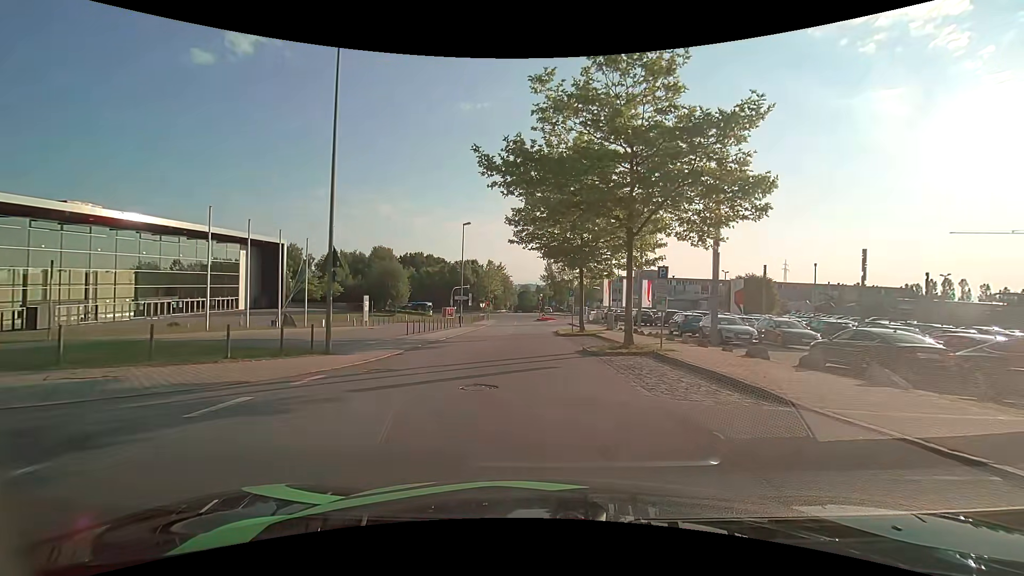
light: Day
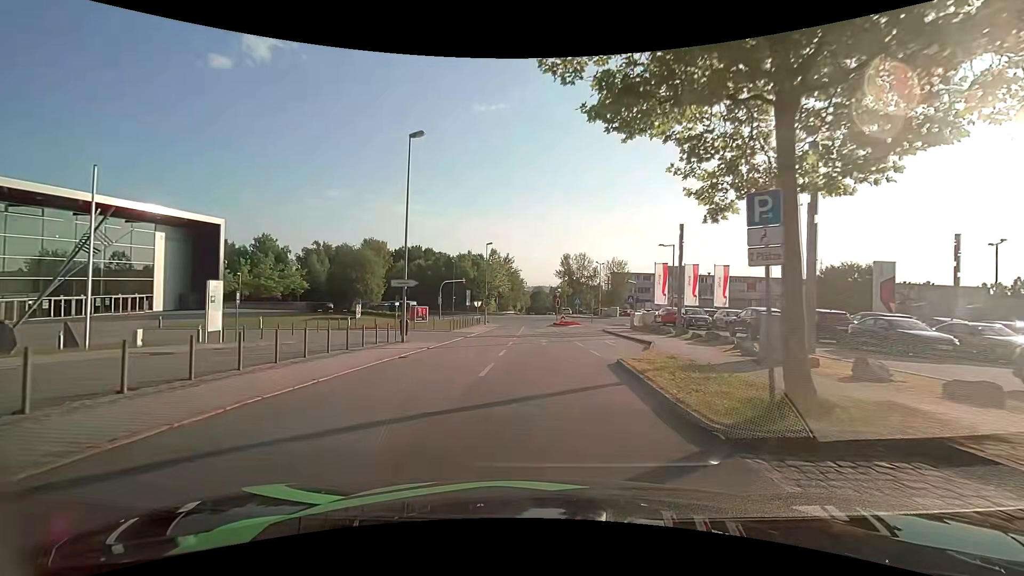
(-0.3, +24.8) m; -2°
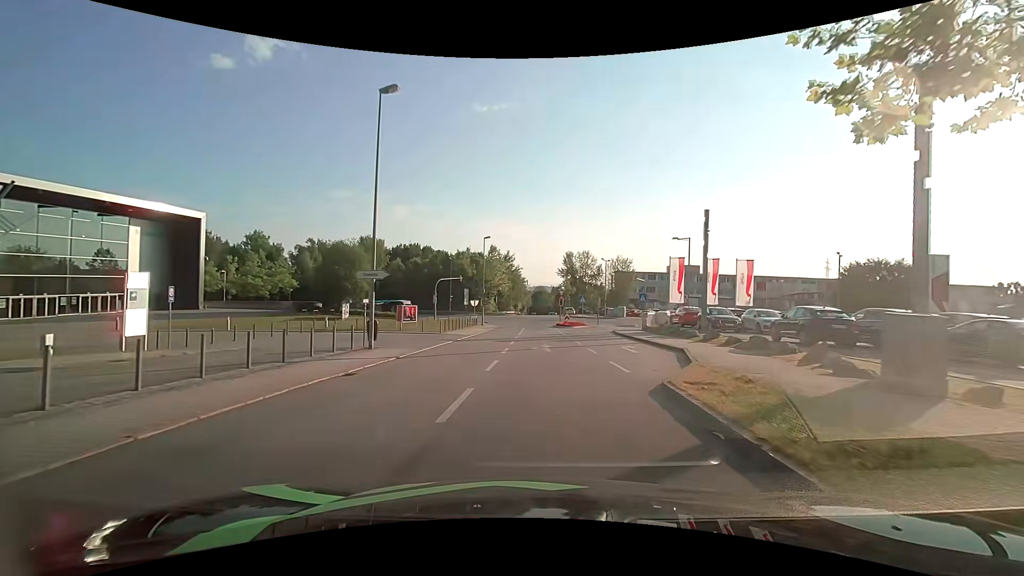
(0.0, +4.9) m; 0°
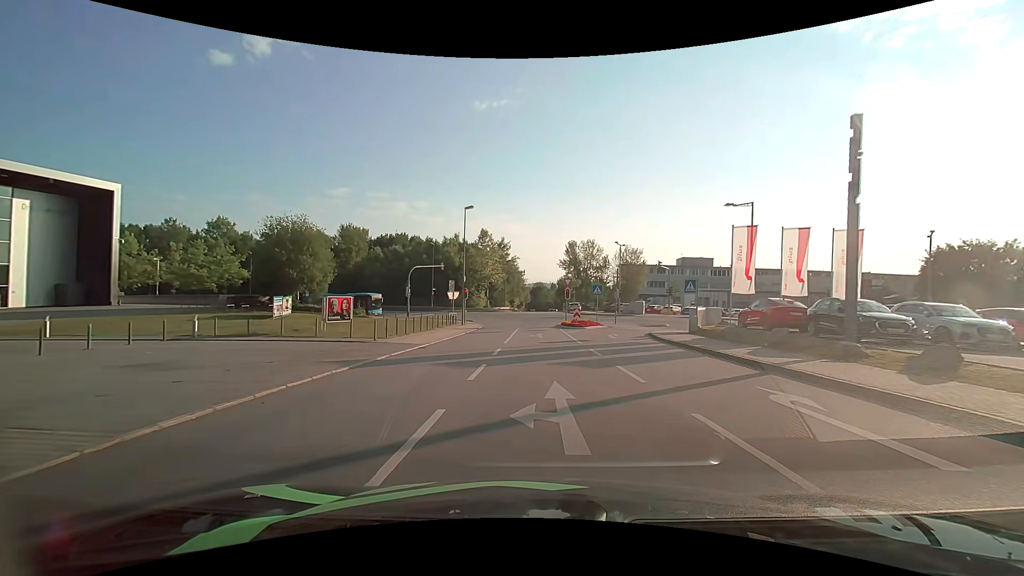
(+0.1, +14.4) m; 0°
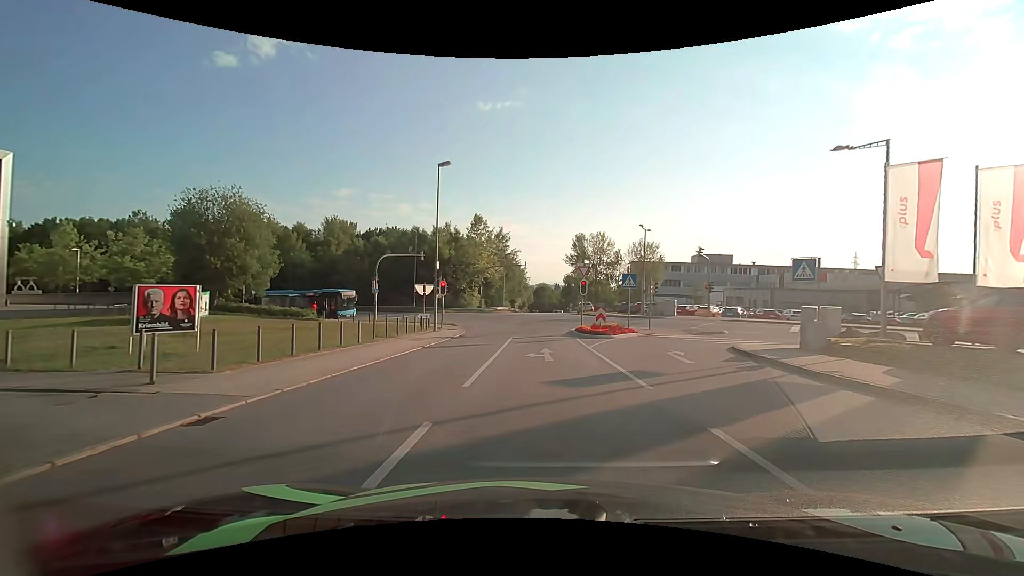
(0.0, +12.7) m; 0°
(0, +10) (0, +20) (0, +30) (-1, +40) (-4, +49) (-11, +57) (-19, +62) (-28, +66) (-38, +69) (-47, +73) m
